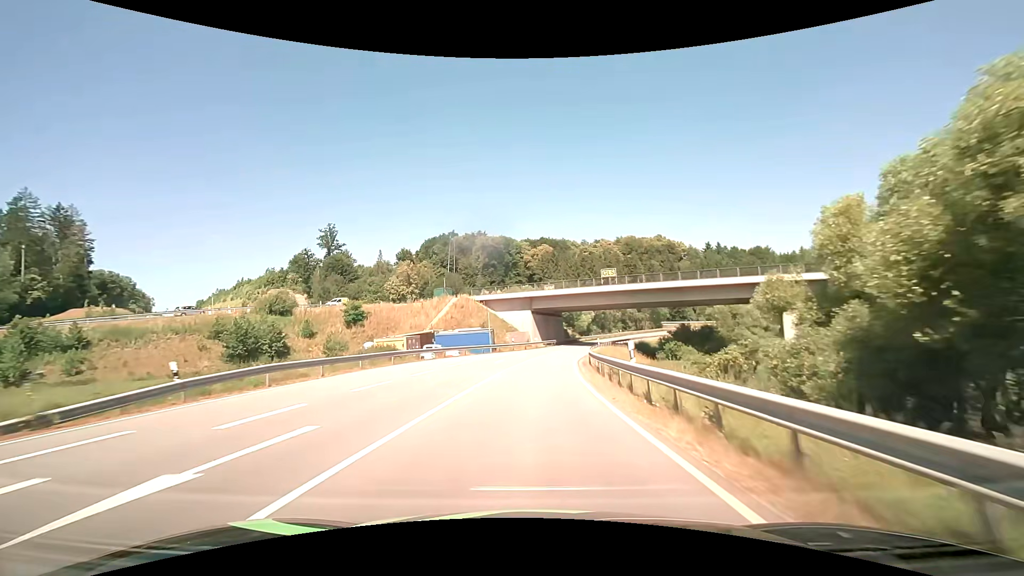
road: secondary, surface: asphalt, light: Day
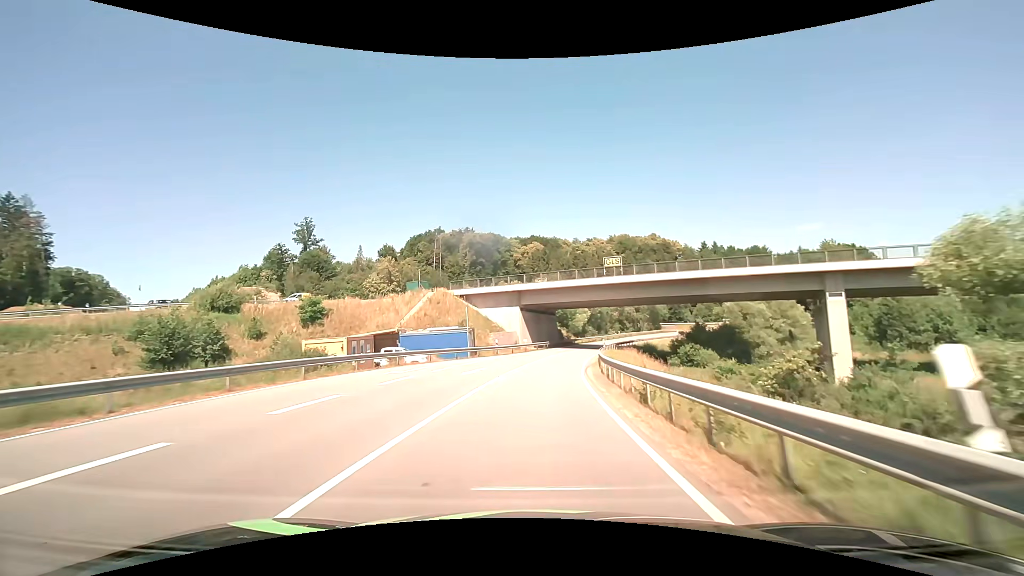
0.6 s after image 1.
(+0.1, +10.3) m; +1°
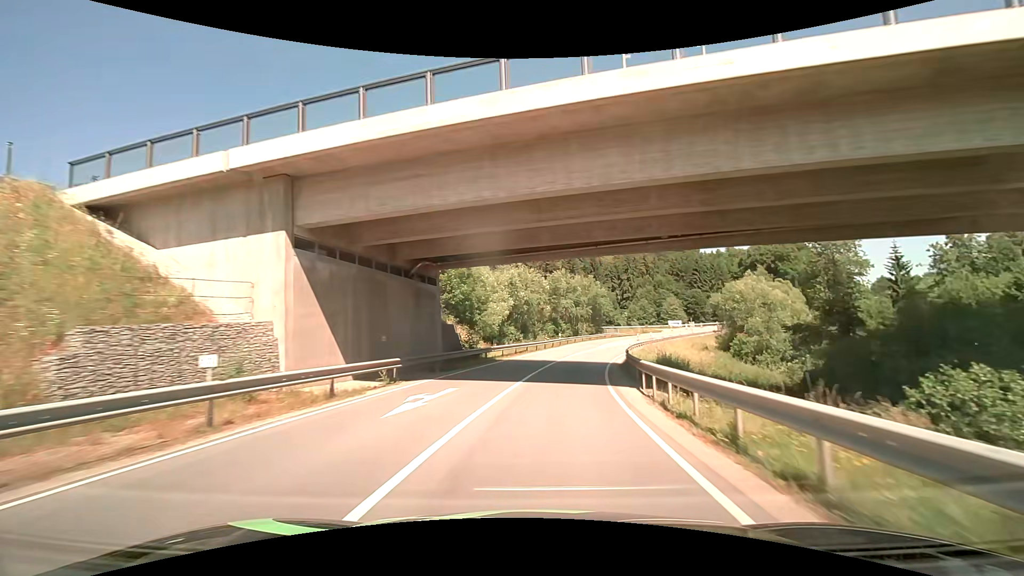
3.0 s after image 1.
(+2.9, +40.6) m; +10°
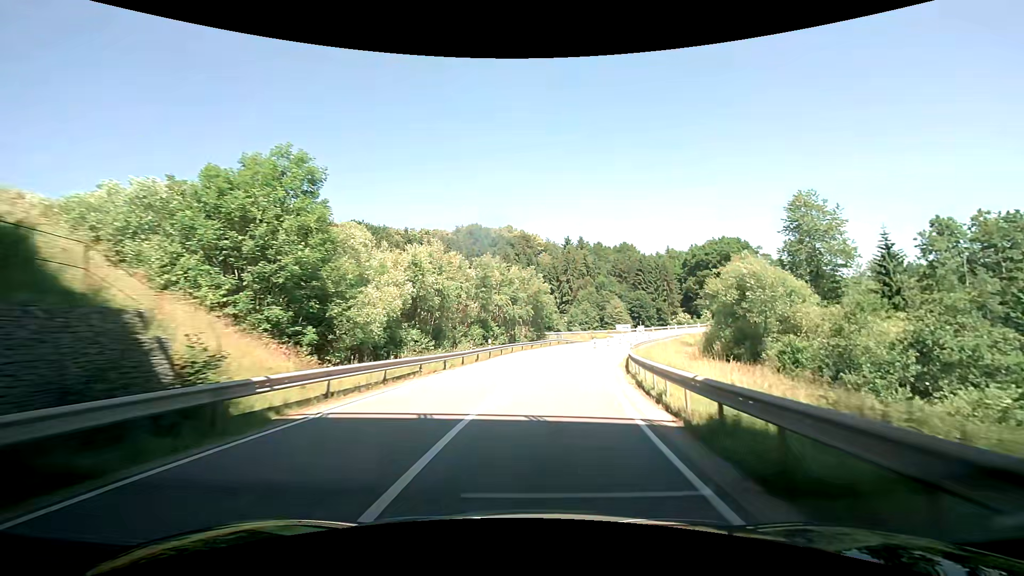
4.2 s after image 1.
(+1.2, +19.7) m; +6°
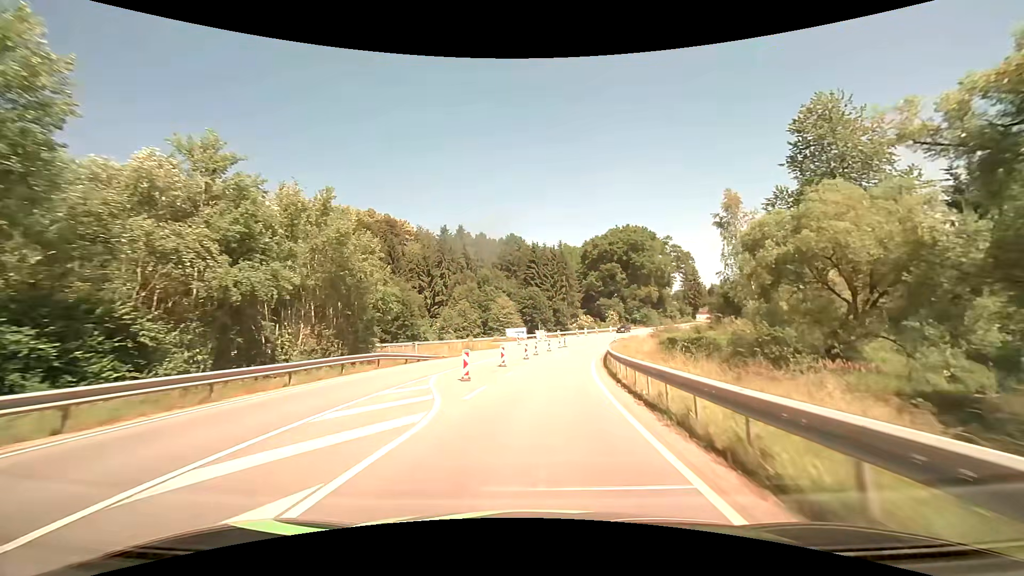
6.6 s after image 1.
(+5.3, +37.7) m; +15°
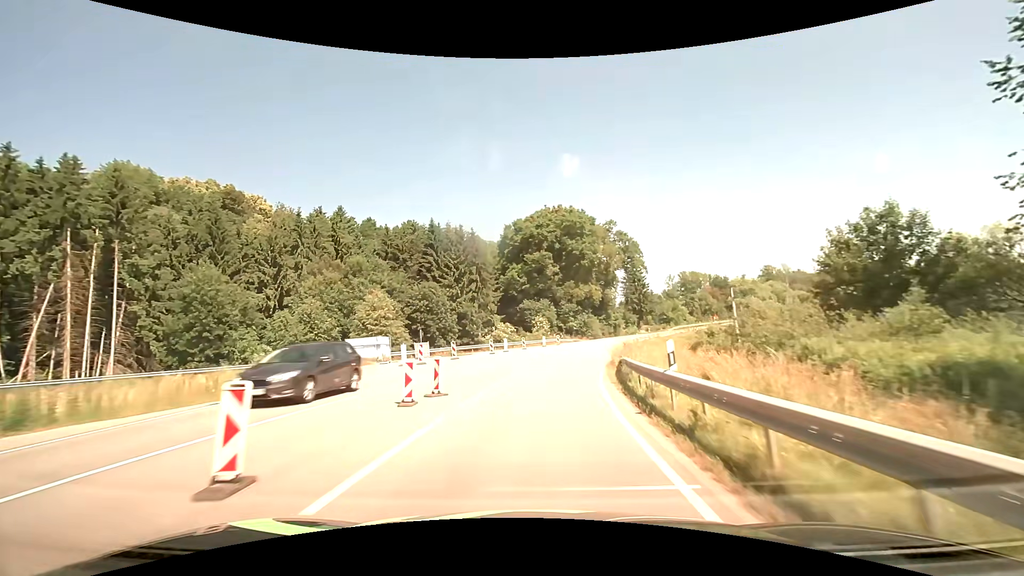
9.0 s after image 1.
(+3.3, +37.1) m; +10°
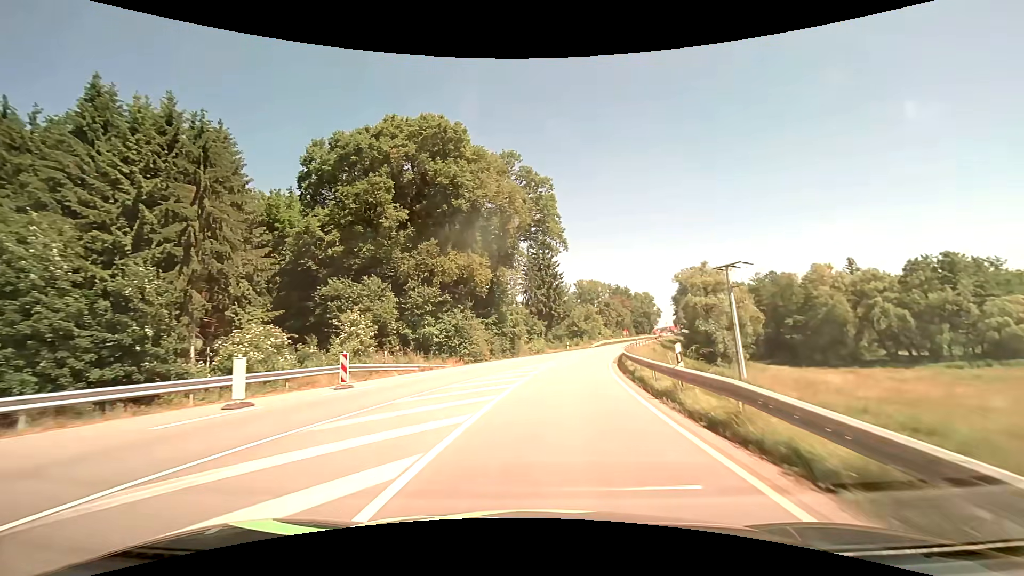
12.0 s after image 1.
(+5.5, +47.2) m; +13°
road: tertiary
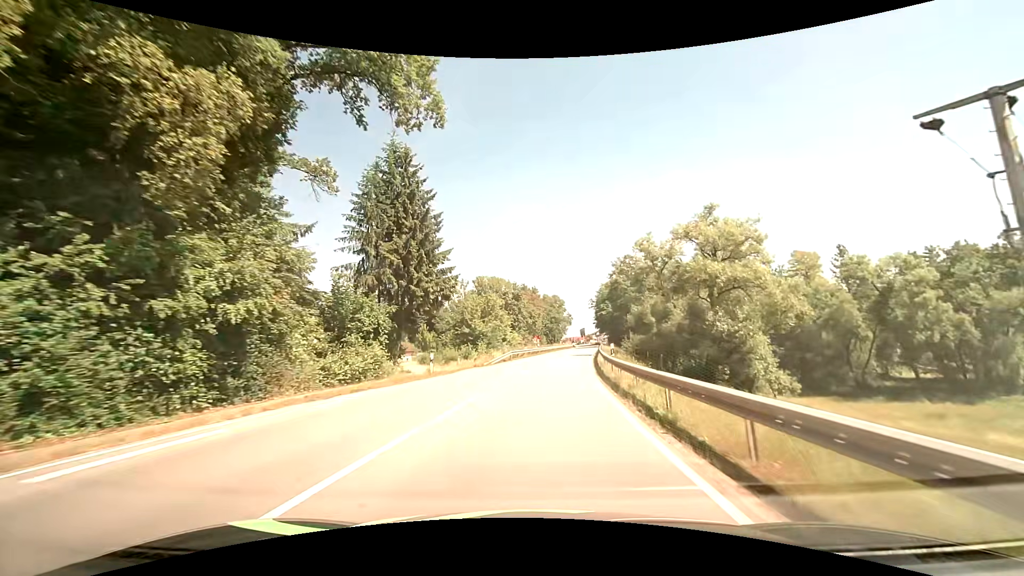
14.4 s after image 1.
(+4.2, +38.3) m; +12°
(0, +10) (+1, +20) (+2, +30) (+3, +40) (+4, +50) (+6, +60) (+7, +70) (+9, +79) (+10, +89) (+11, +99) m
